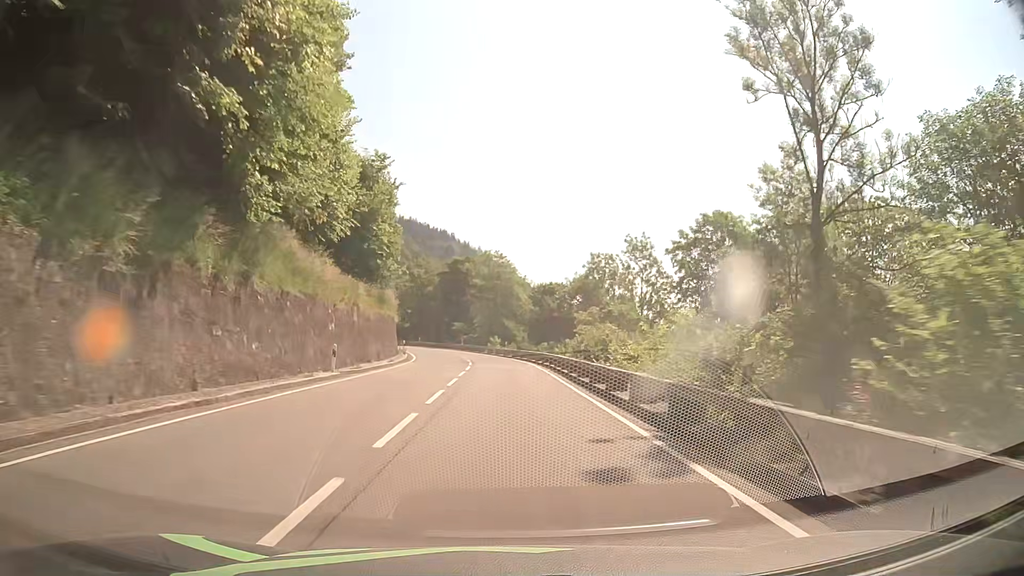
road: primary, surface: asphalt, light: Day
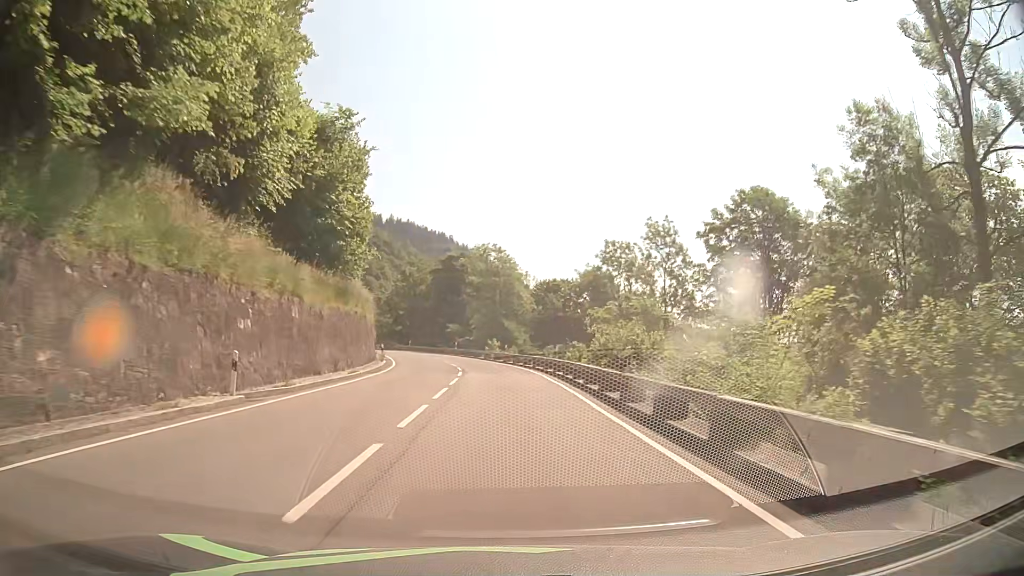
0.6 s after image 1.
(0.0, +9.4) m; 0°
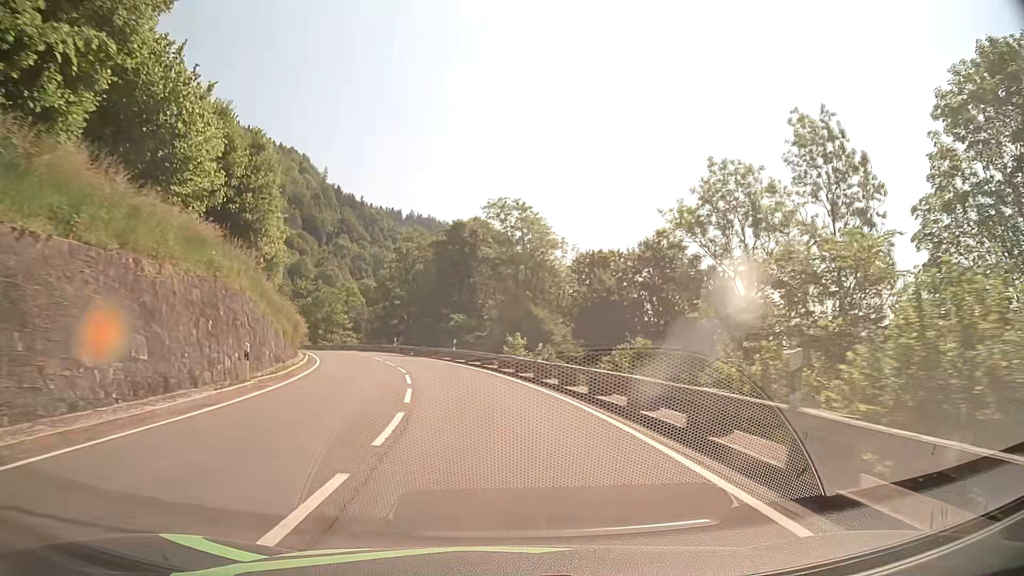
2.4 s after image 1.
(-0.5, +26.2) m; -2°
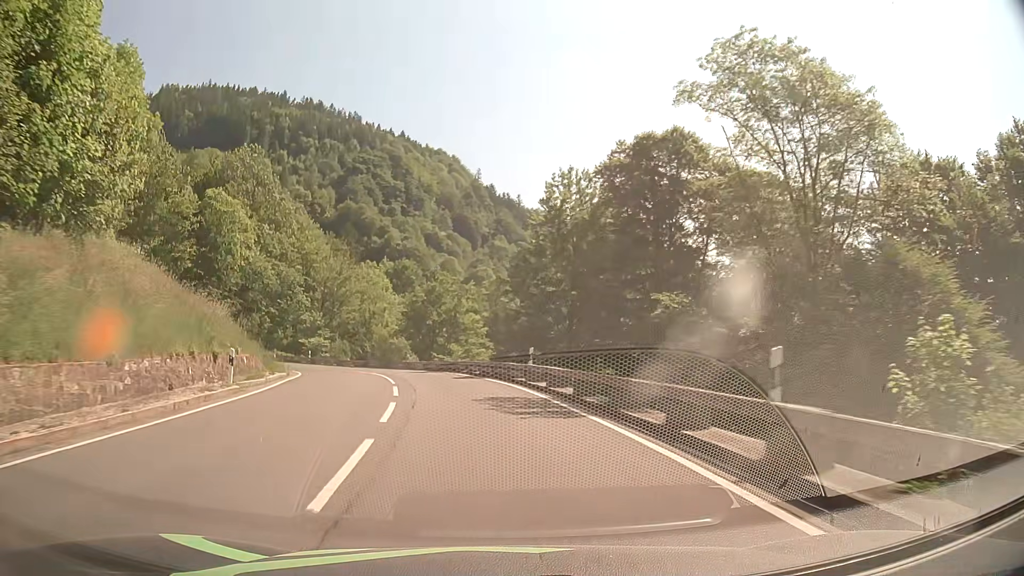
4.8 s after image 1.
(-3.9, +33.6) m; -14°
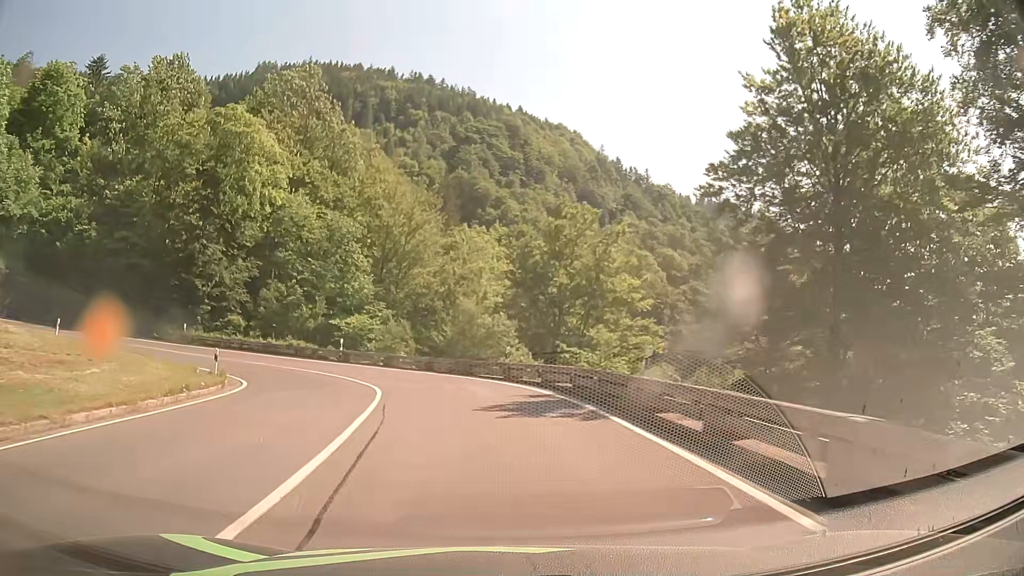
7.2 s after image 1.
(-3.0, +28.4) m; -11°
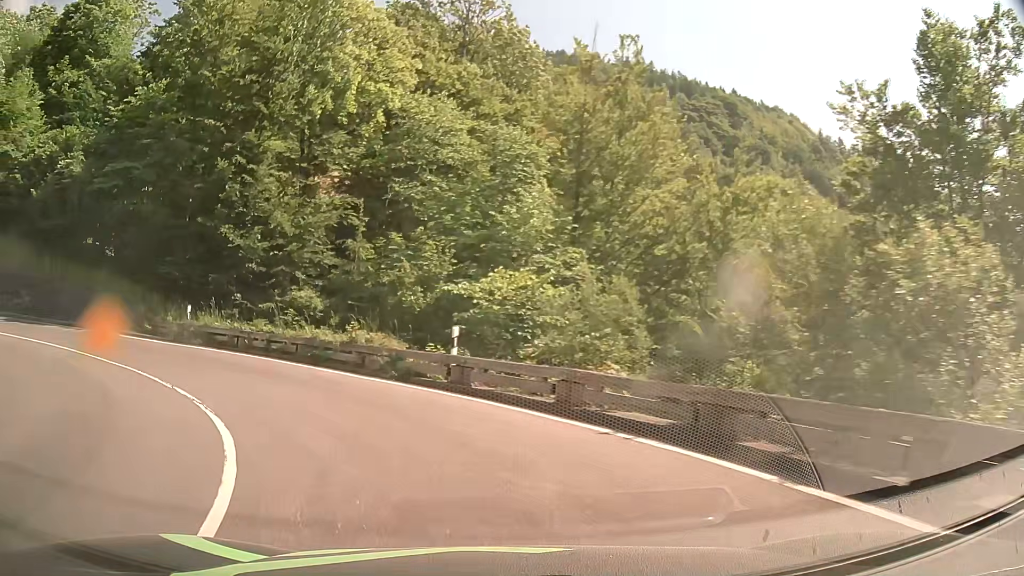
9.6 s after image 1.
(-2.5, +23.7) m; -17°
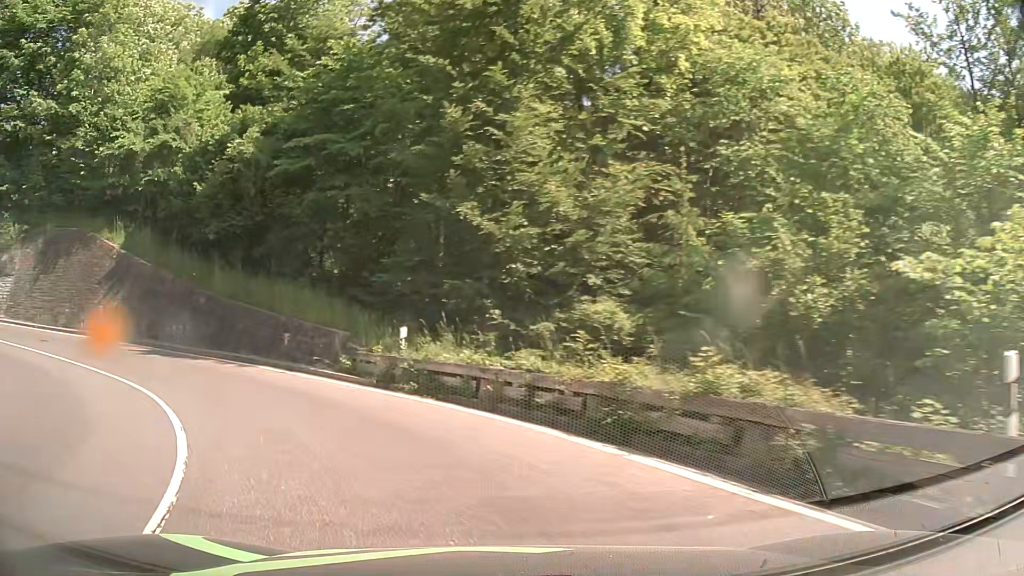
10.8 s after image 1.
(-2.0, +9.8) m; -26°
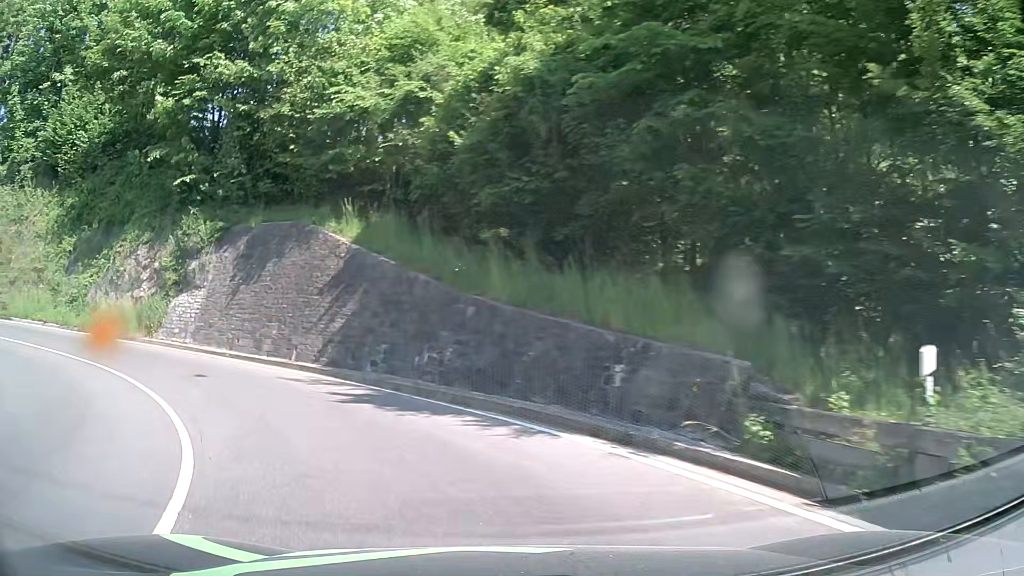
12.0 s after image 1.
(-2.3, +9.6) m; -27°
(-2, +10) (-9, +17) (-18, +21) (-28, +20) (-37, +16) (-46, +12) (-55, +7) (-64, +3) (-73, 0) (-83, -2) m
